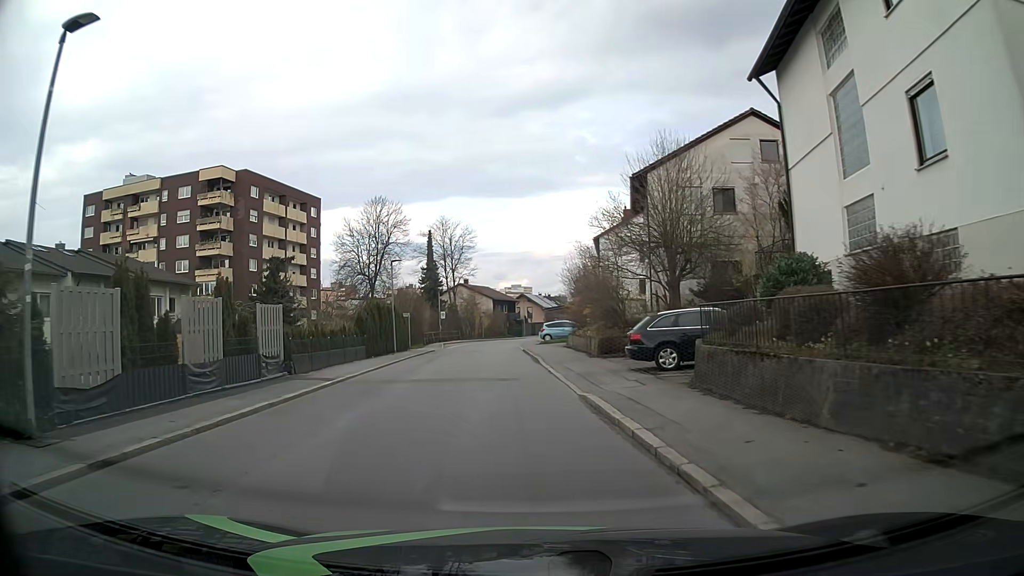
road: residential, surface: asphalt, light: Day
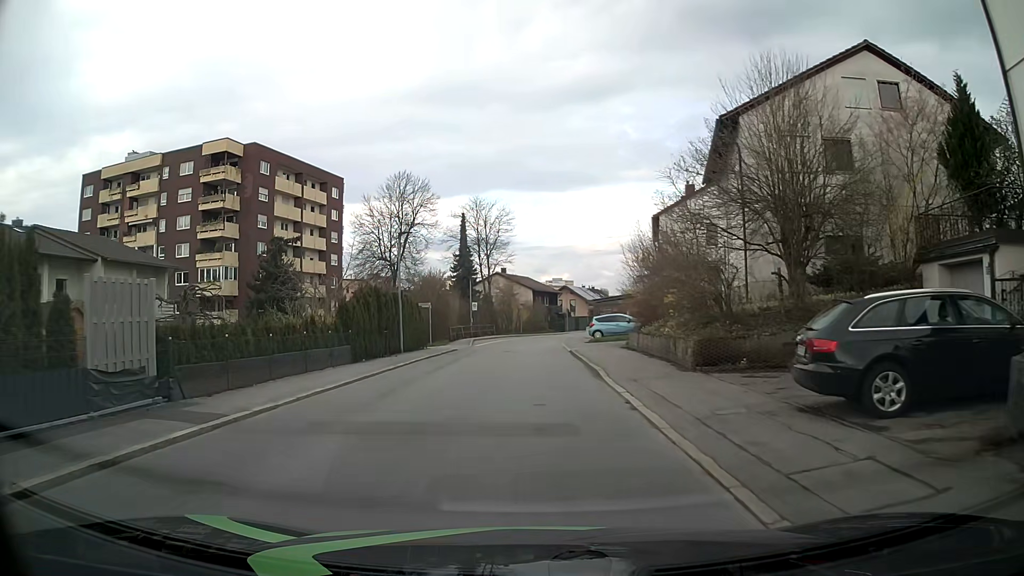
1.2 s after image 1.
(-0.3, +8.9) m; -4°
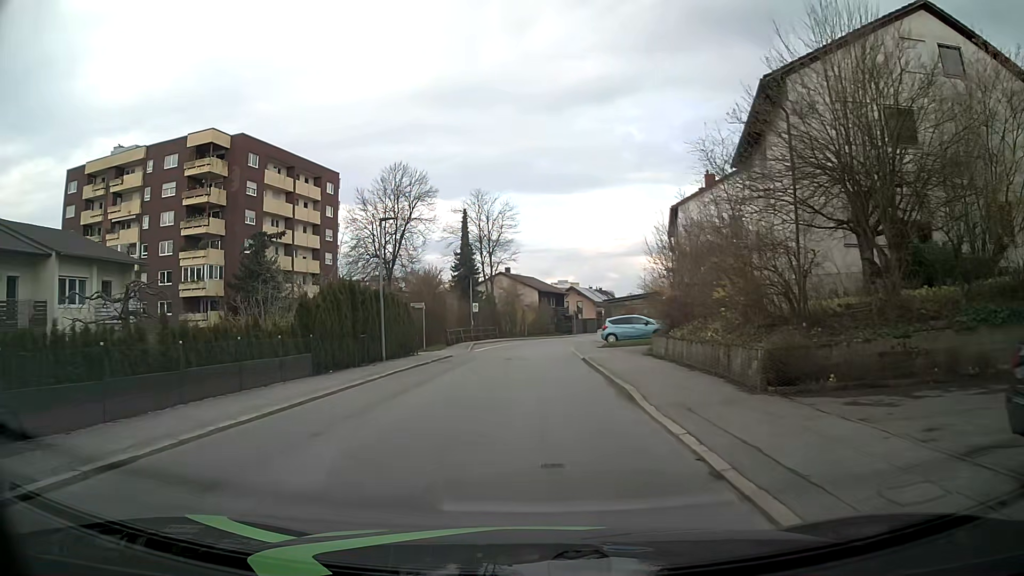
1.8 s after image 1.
(0.0, +4.5) m; 0°
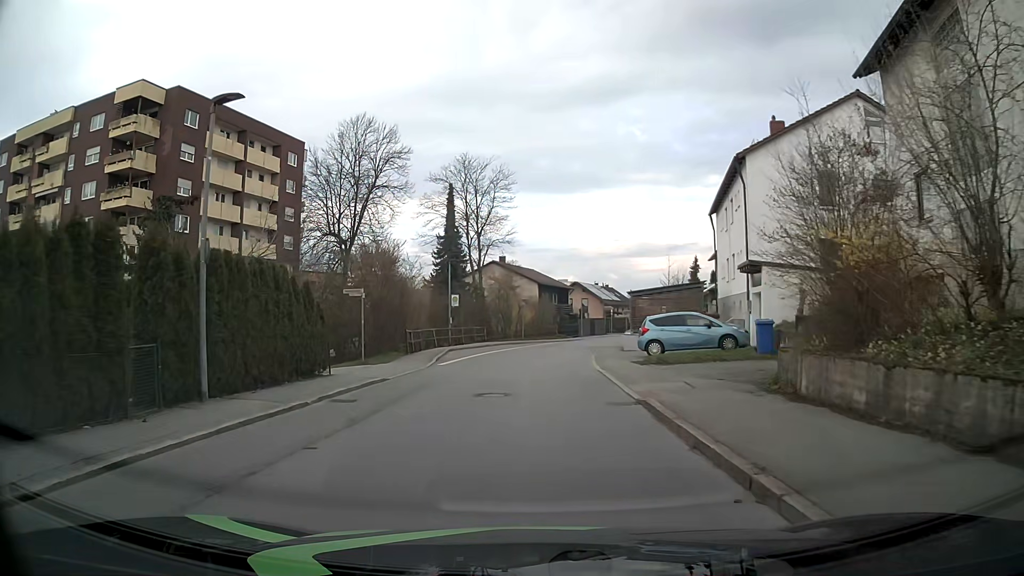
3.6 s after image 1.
(+0.1, +13.6) m; +1°
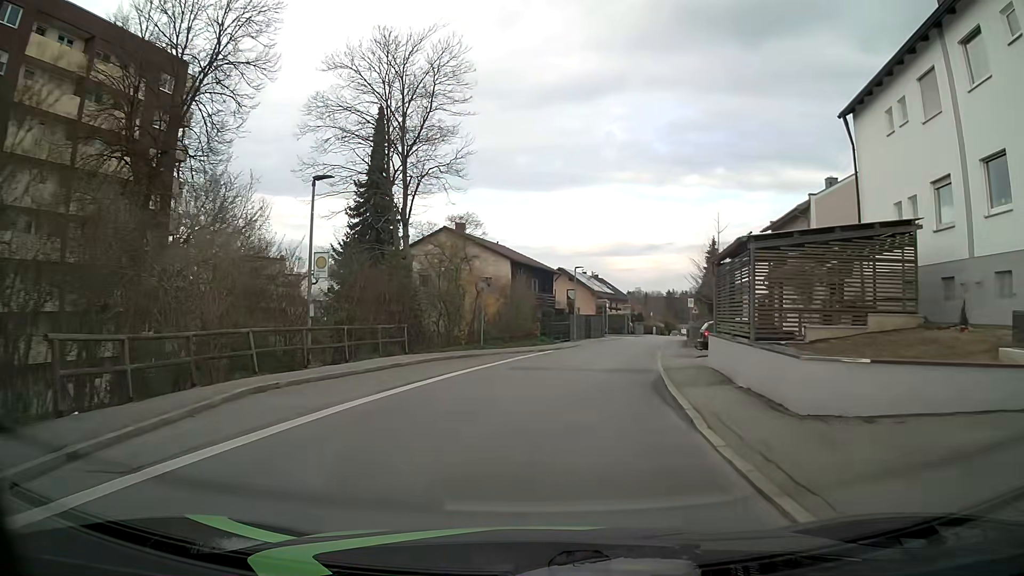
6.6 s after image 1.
(0.0, +22.6) m; +3°
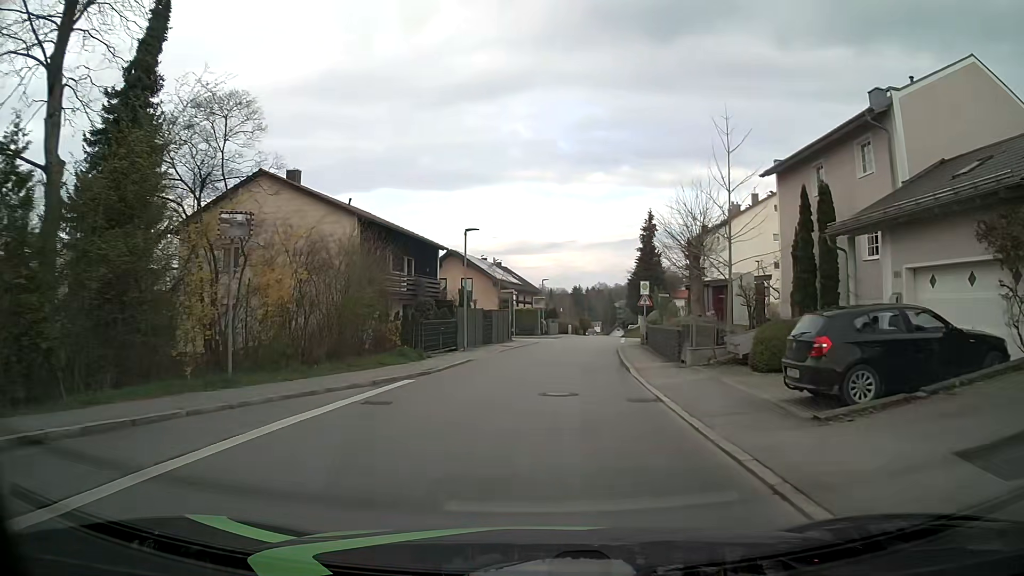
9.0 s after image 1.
(+0.9, +18.0) m; +7°
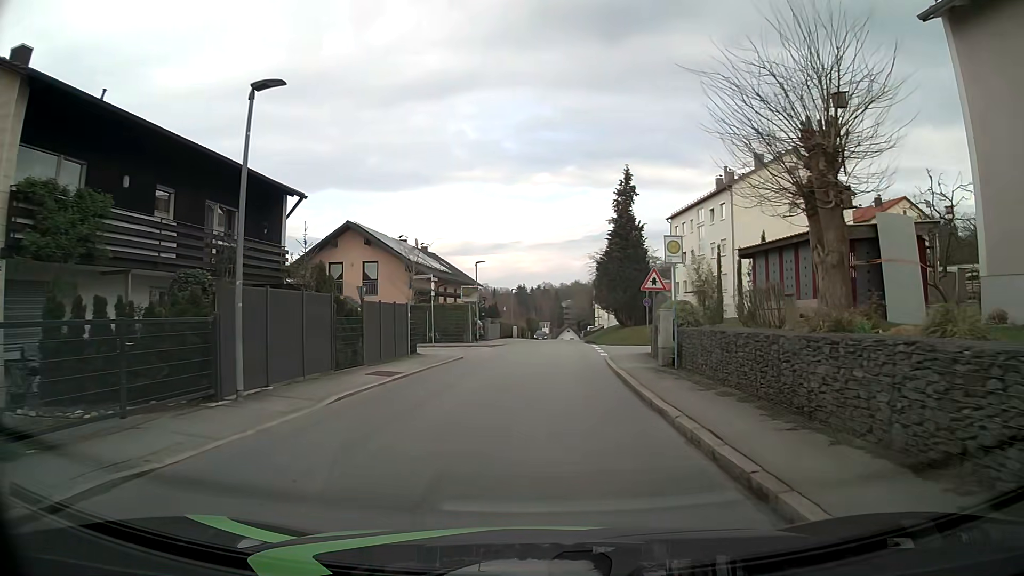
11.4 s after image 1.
(+0.6, +18.1) m; +5°
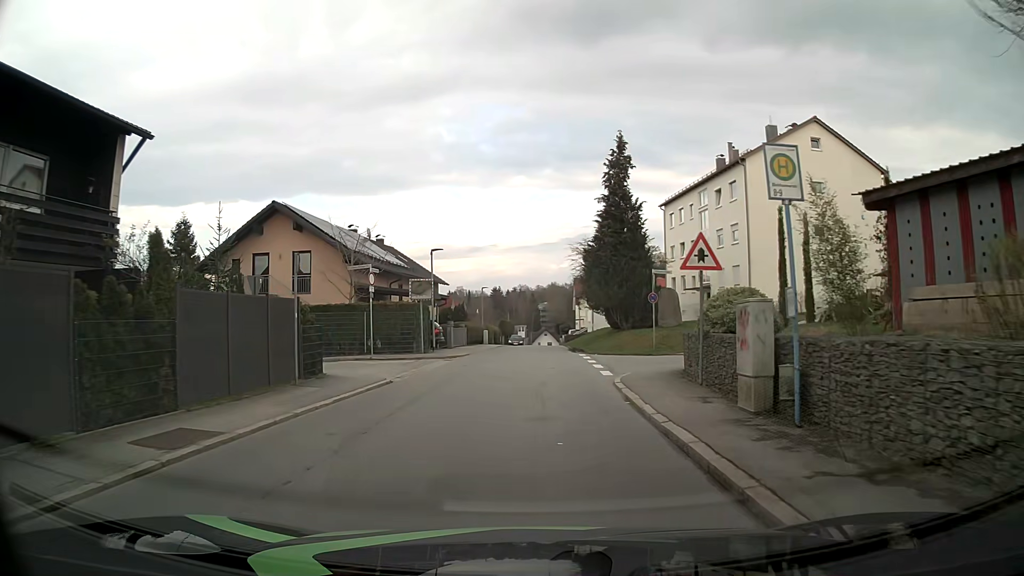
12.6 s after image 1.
(+0.1, +9.0) m; +2°
(0, +10) (0, +20) (0, +30) (0, +40) (0, +50) (0, +60) (0, +70) (0, +80) (0, +90) (+1, +100) m
